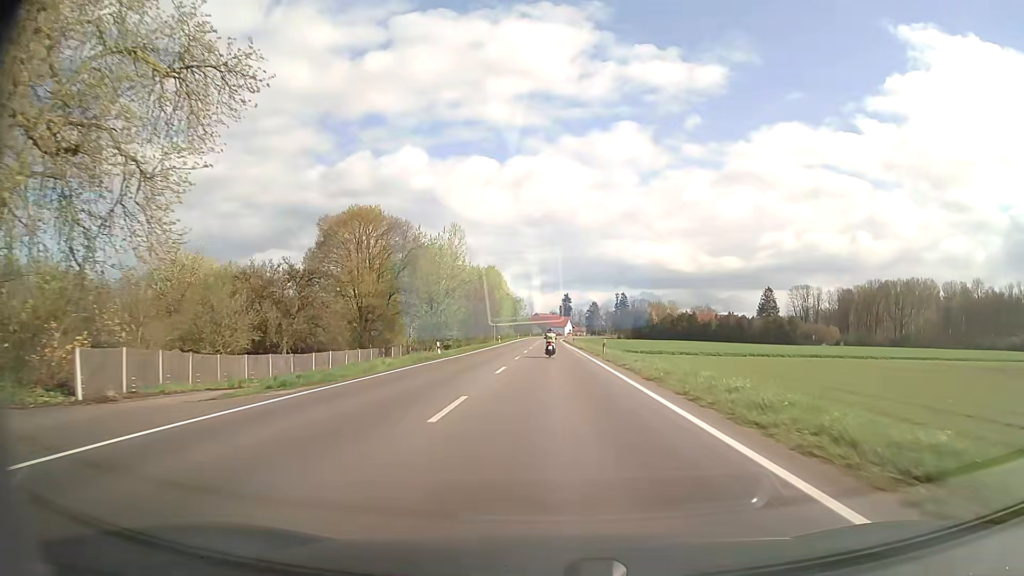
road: secondary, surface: asphalt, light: Day
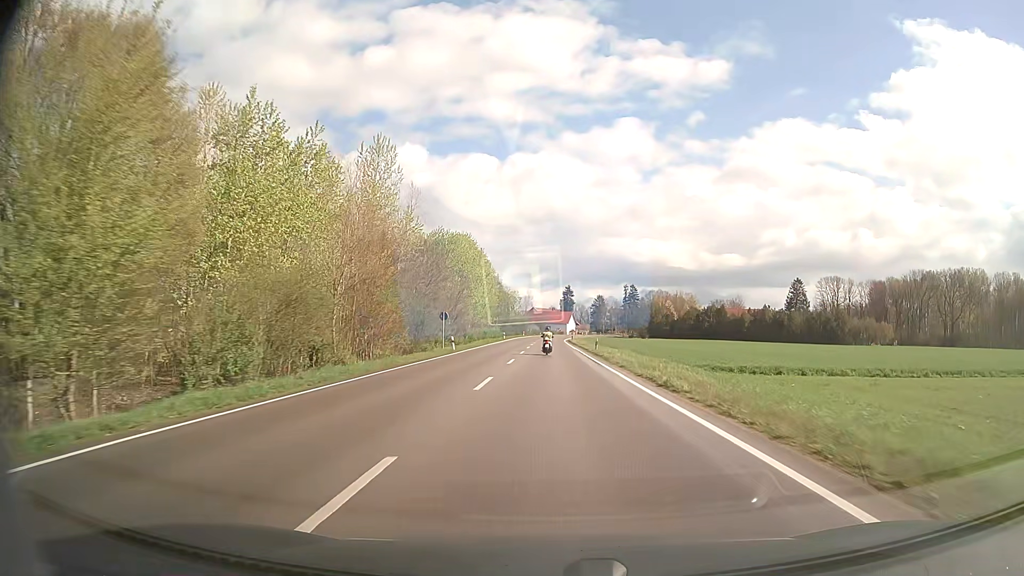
(+0.1, +43.0) m; 0°
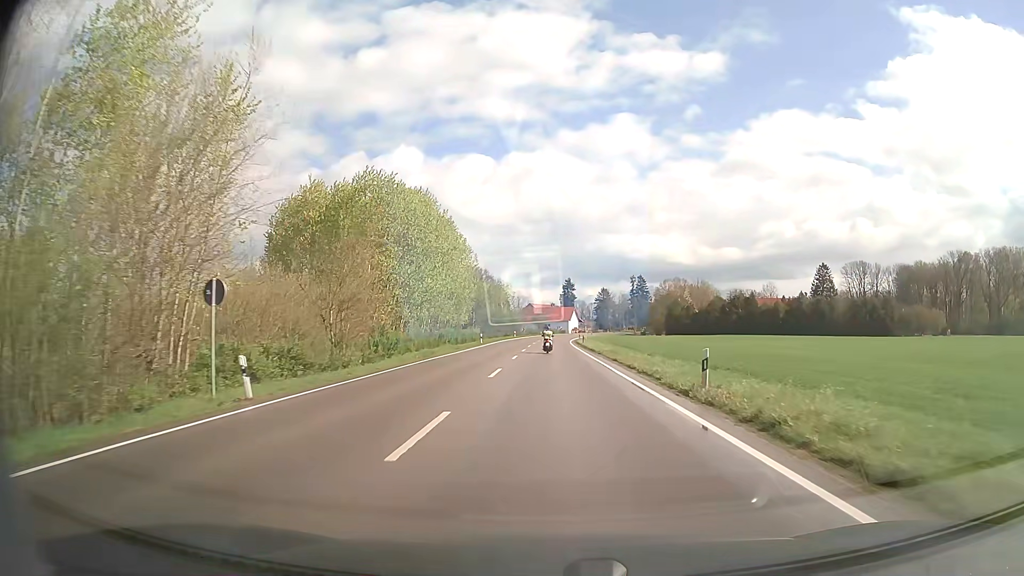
(0.0, +32.4) m; 0°
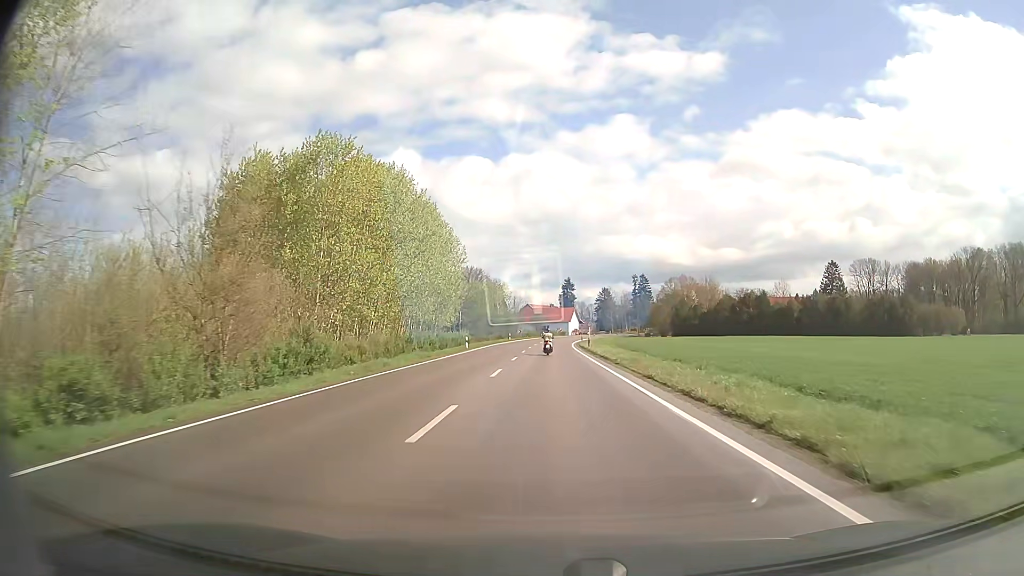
(0.0, +10.8) m; 0°
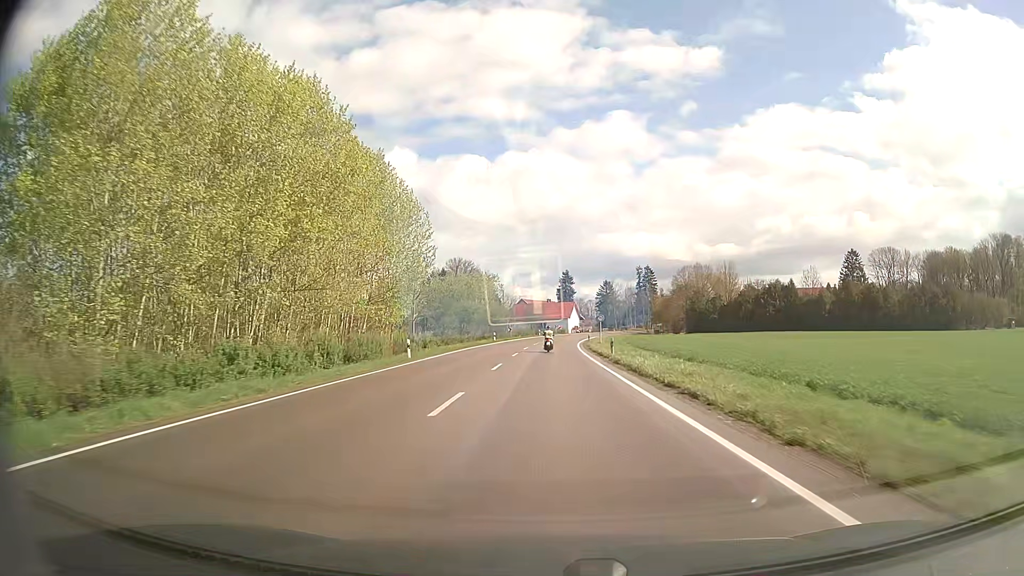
(-0.1, +21.6) m; 0°
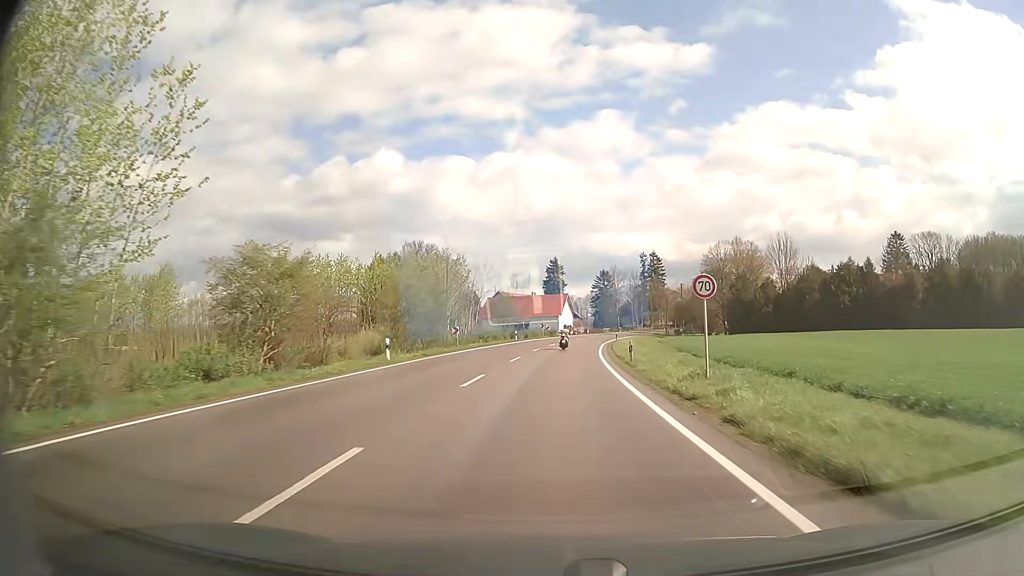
(+0.3, +43.2) m; +1°
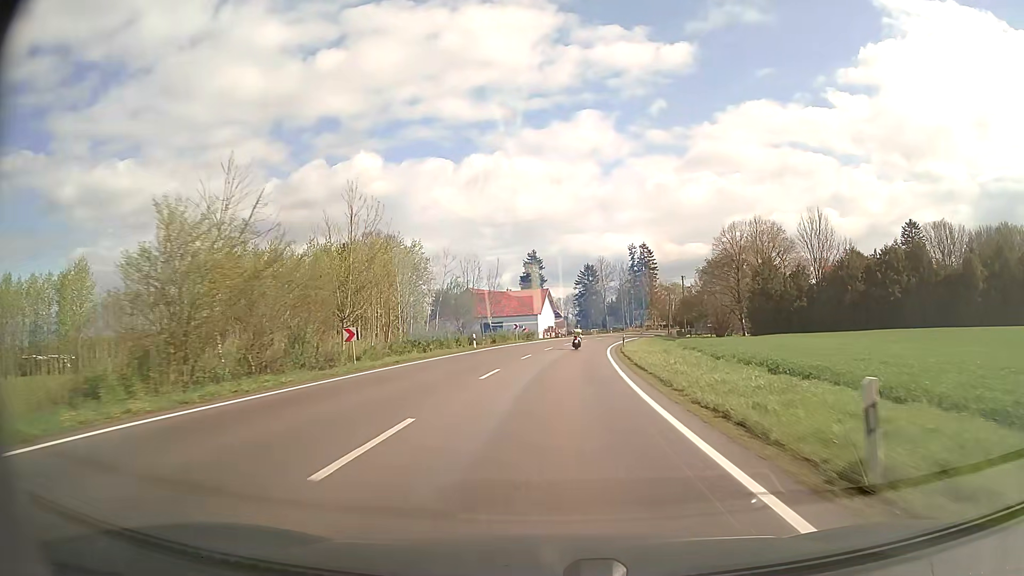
(+0.3, +21.6) m; +2°
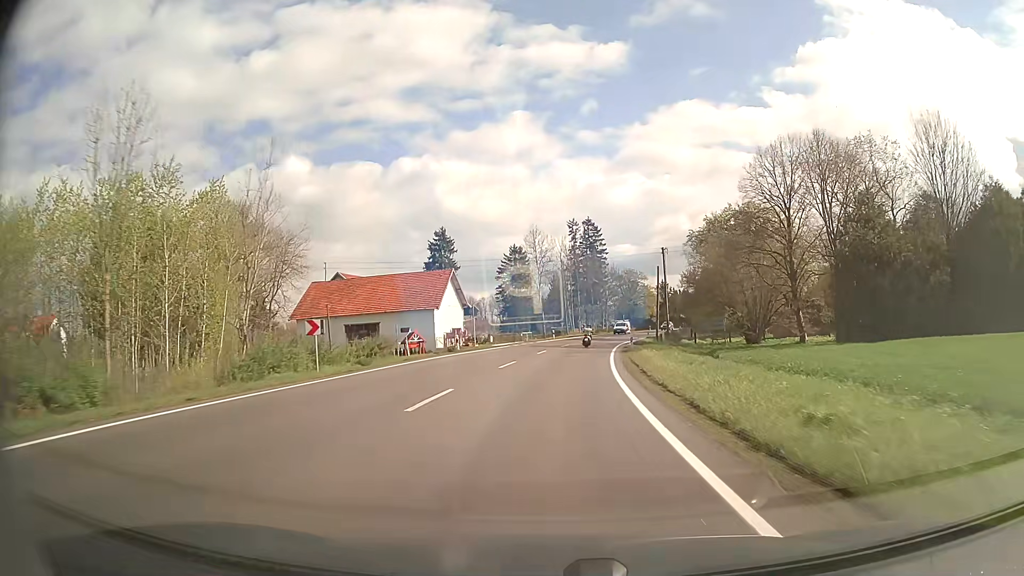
(+2.2, +42.9) m; +6°
(0, +10) (0, +20) (+1, +30) (+2, +40) (+3, +50) (+5, +60) (+7, +70) (+9, +79) (+12, +89) (+15, +98) m
